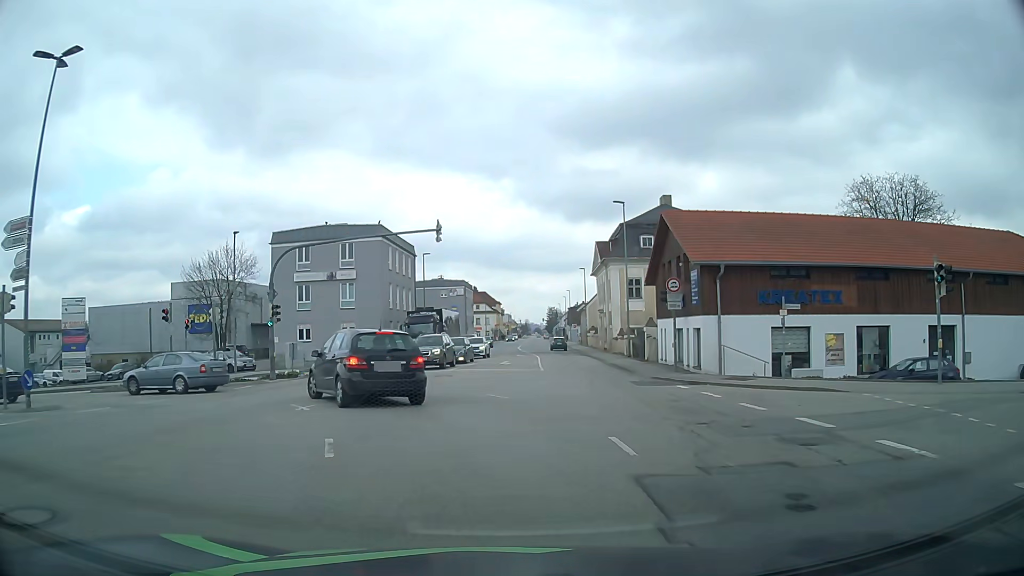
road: tertiary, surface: asphalt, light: Day
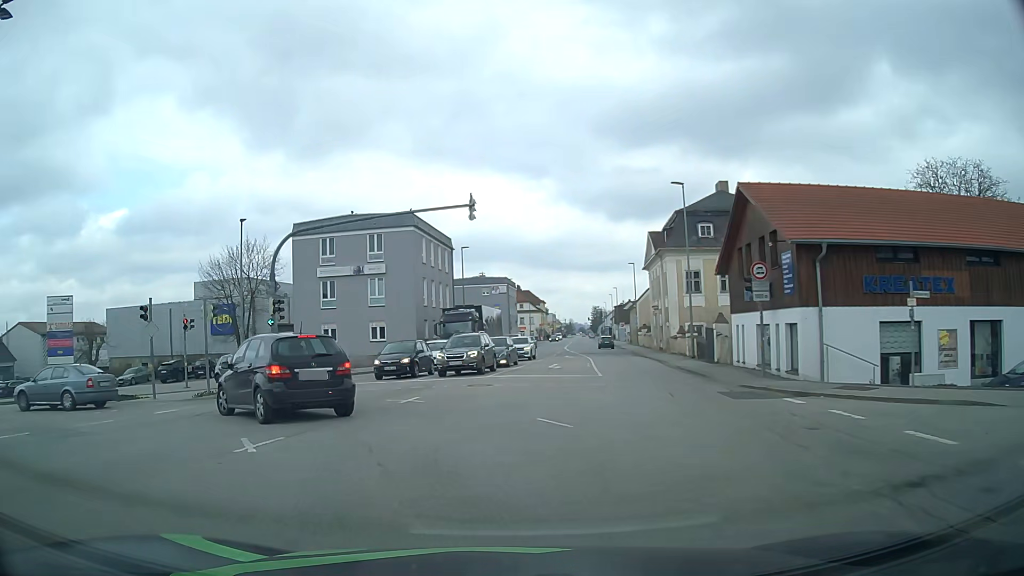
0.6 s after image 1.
(-0.1, +5.1) m; -3°
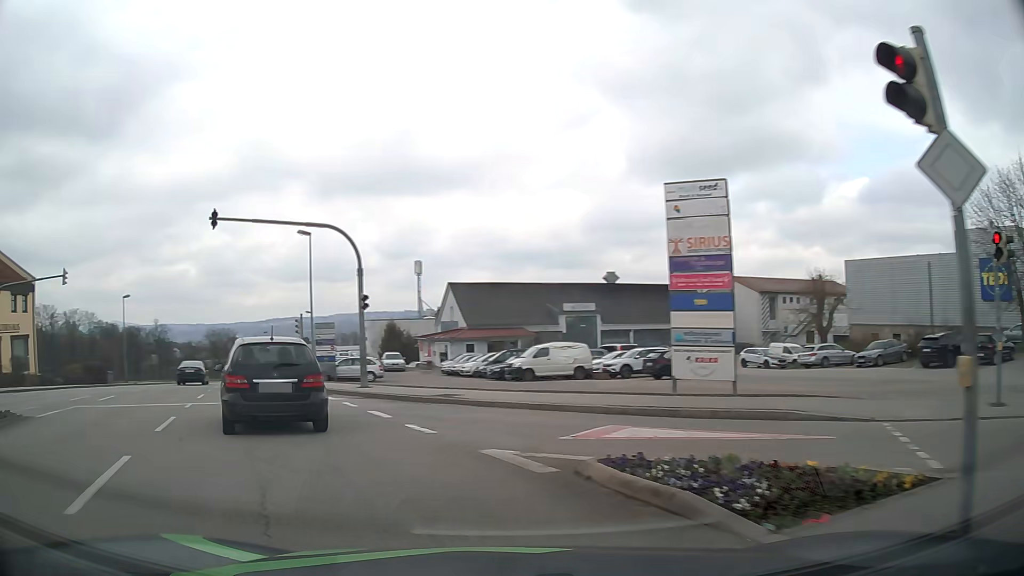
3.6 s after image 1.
(-8.6, +17.2) m; -63°
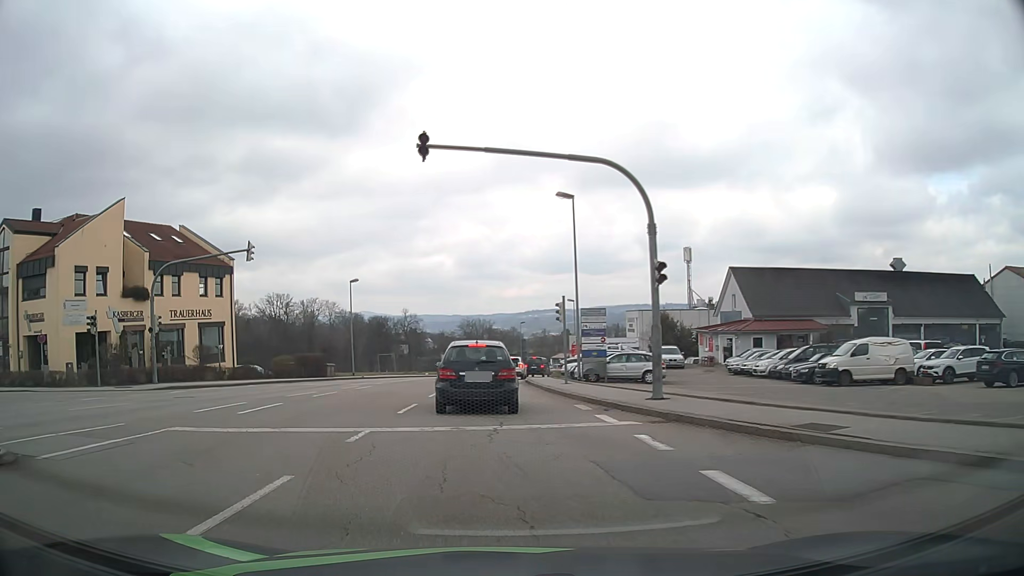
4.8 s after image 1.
(-2.1, +7.7) m; -25°
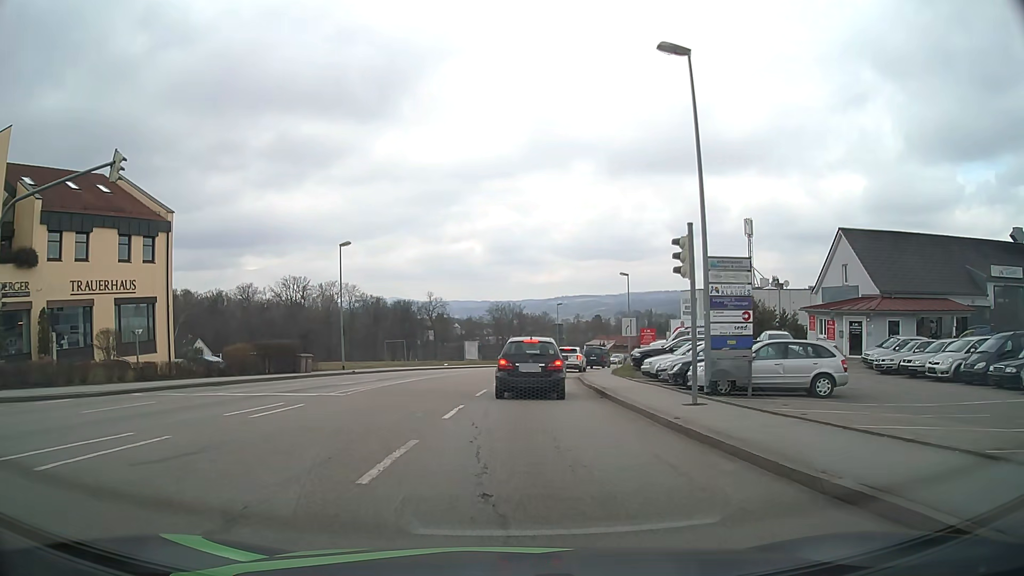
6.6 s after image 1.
(-0.7, +14.5) m; -3°
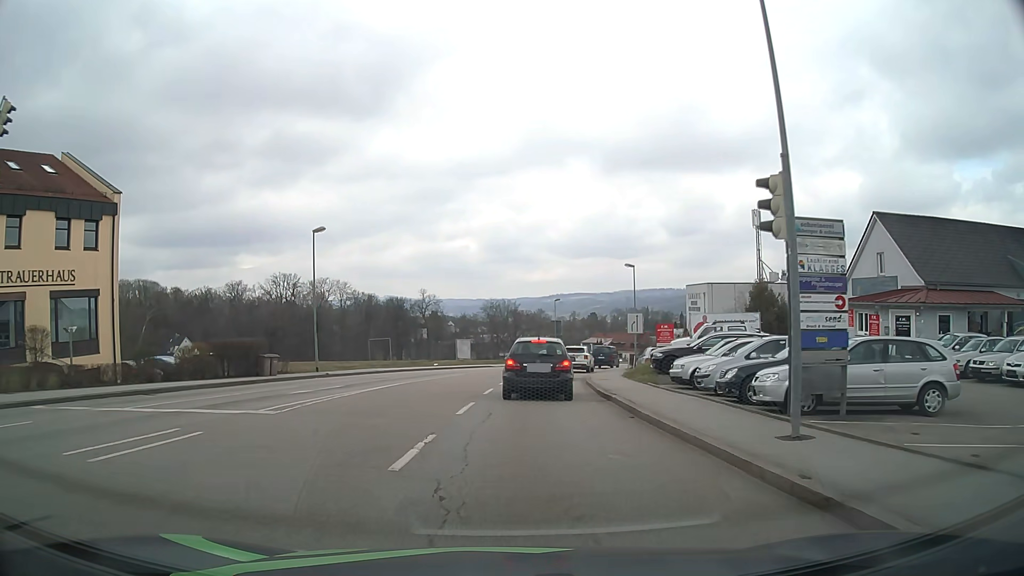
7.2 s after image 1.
(0.0, +5.1) m; 0°
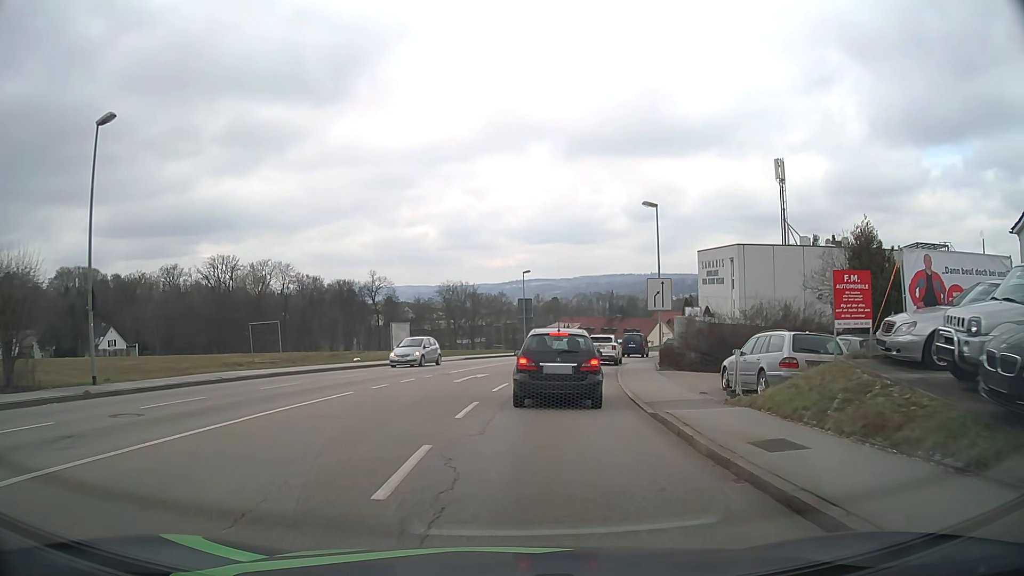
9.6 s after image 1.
(+0.5, +19.7) m; +3°
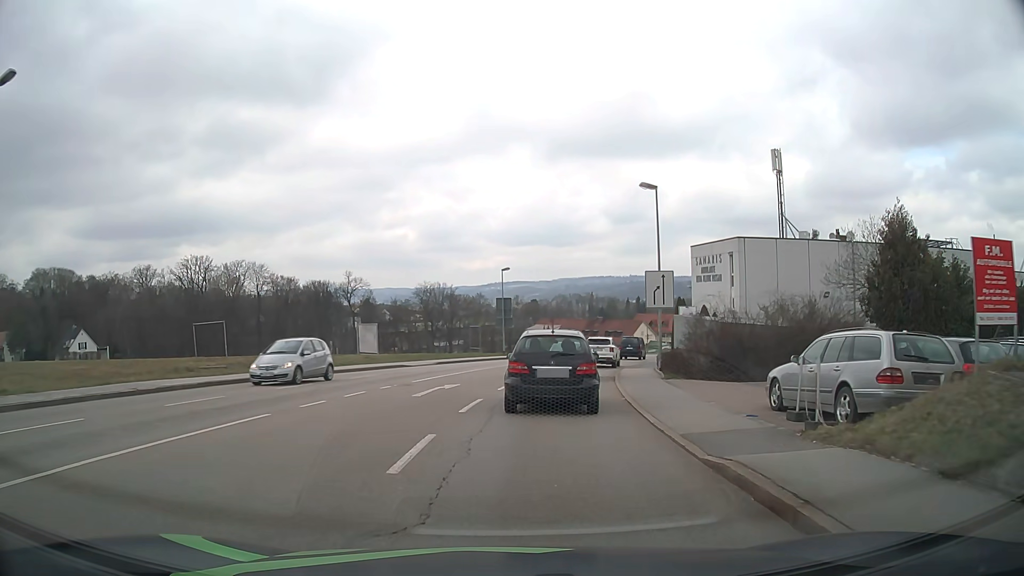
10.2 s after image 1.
(+0.1, +4.7) m; +2°
(0, +10) (+1, +20) (+3, +30) (+5, +40) (+7, +49) (+10, +59) (+13, +68) (+17, +78) (+21, +87) (+26, +96) m
